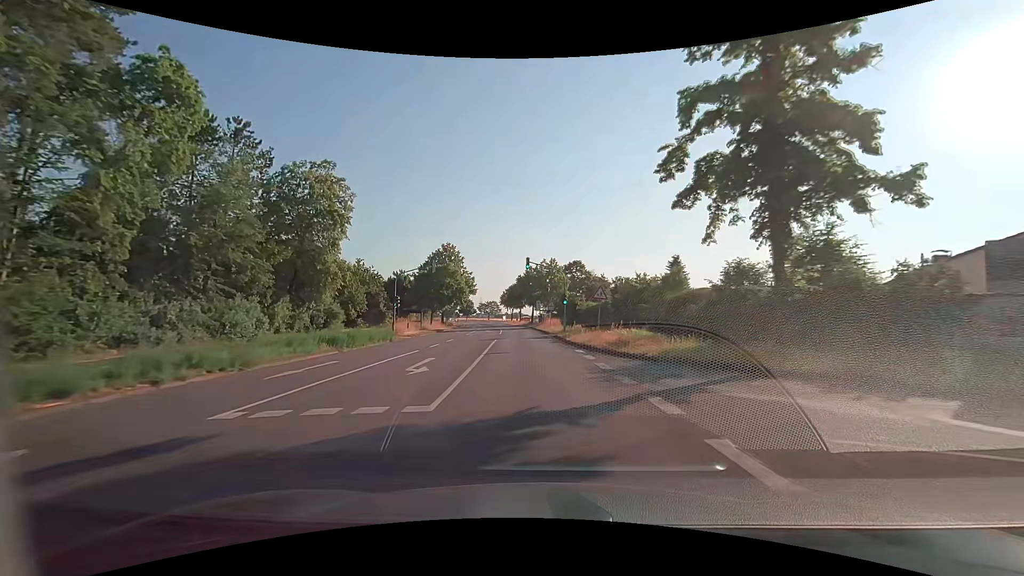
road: secondary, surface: asphalt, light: Day
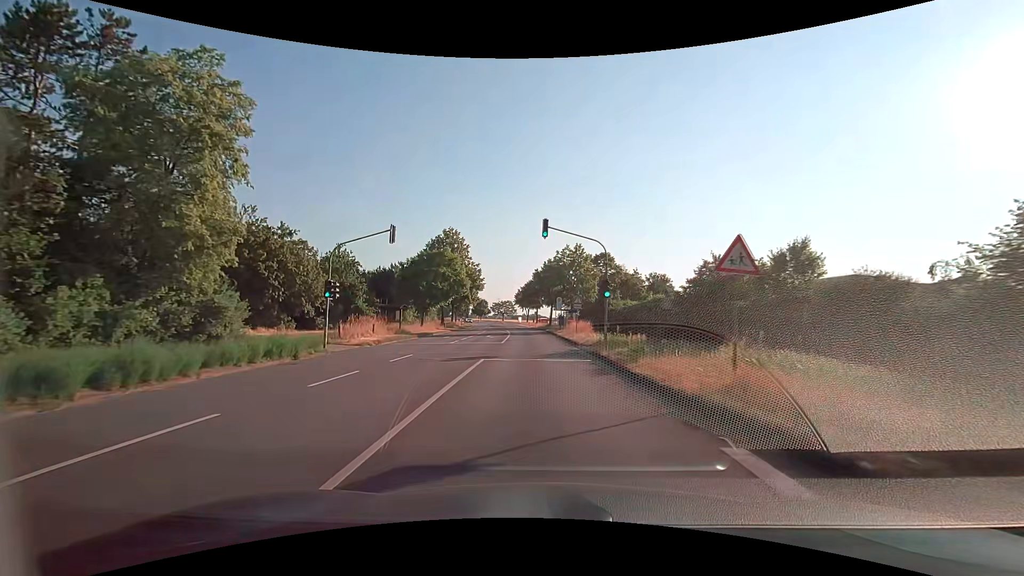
(-0.3, +15.2) m; -2°
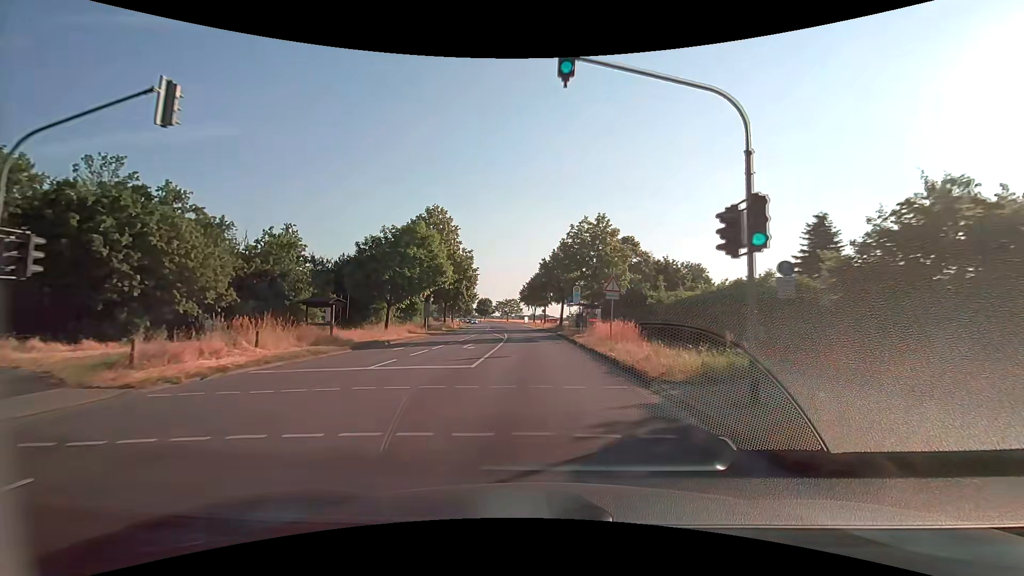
(-0.2, +15.2) m; -1°
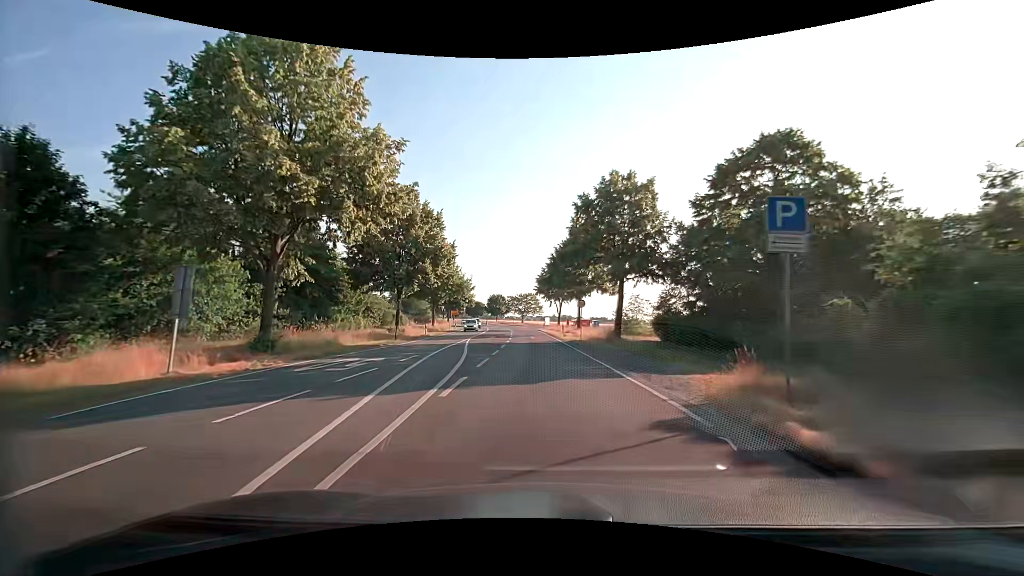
(-1.0, +38.0) m; -3°
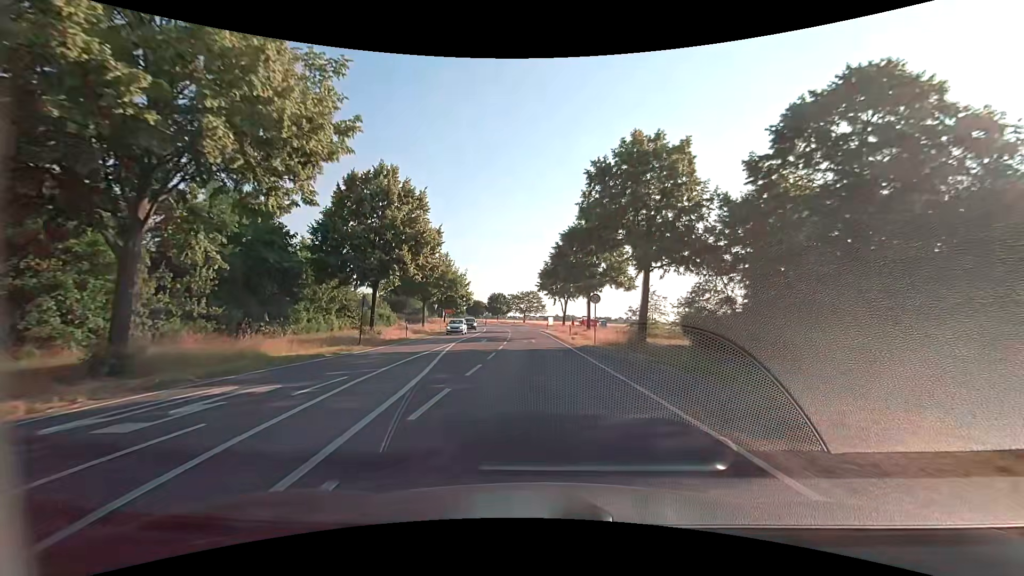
(0.0, +7.6) m; 0°
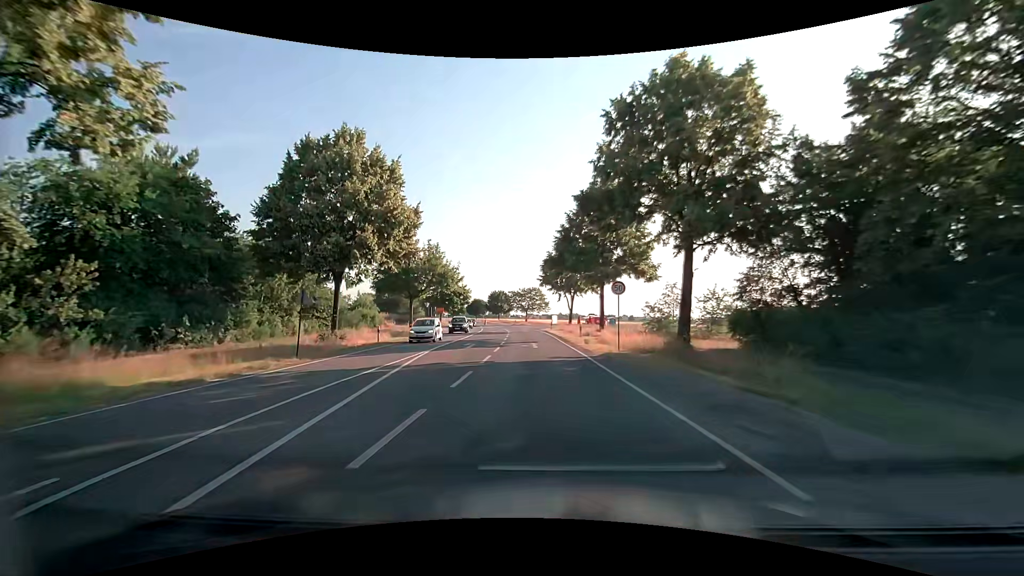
(0.0, +7.6) m; 0°
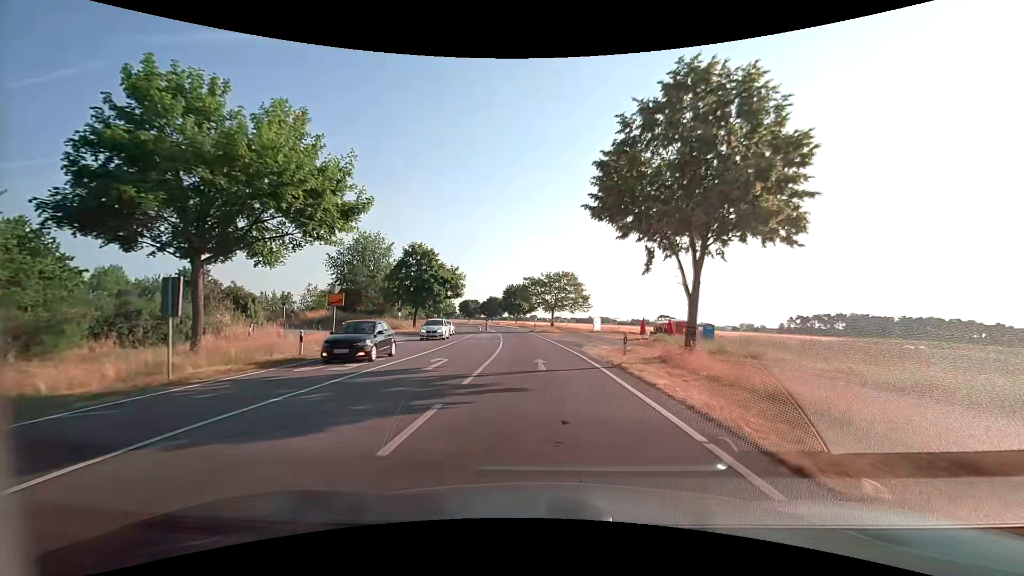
(-1.0, +38.1) m; -4°
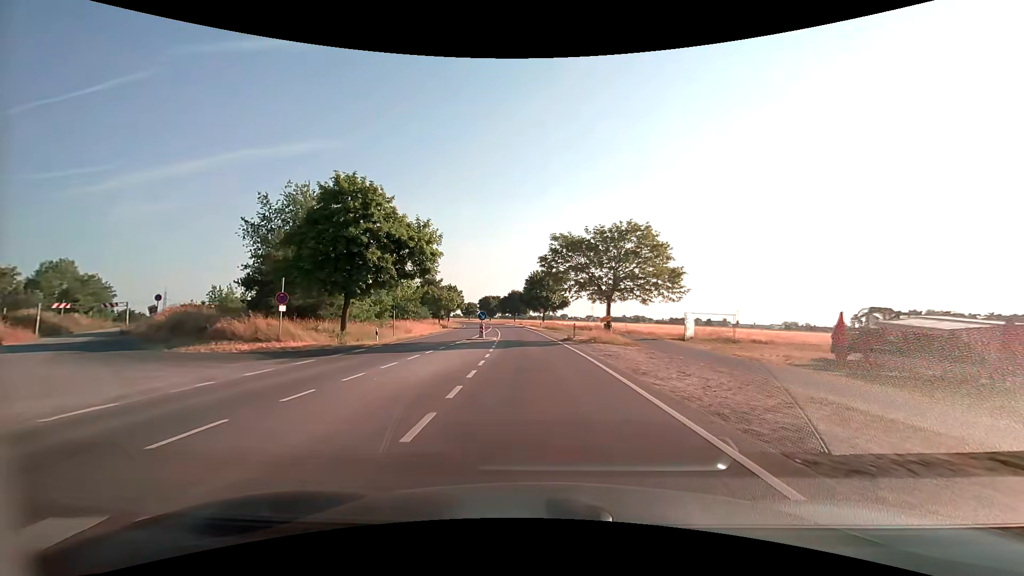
(-0.6, +30.5) m; -3°
(0, +10) (0, +20) (-1, +30) (-1, +40) (-2, +50) (-3, +60) (-4, +70) (-5, +80) (-7, +90) (-8, +100) m
